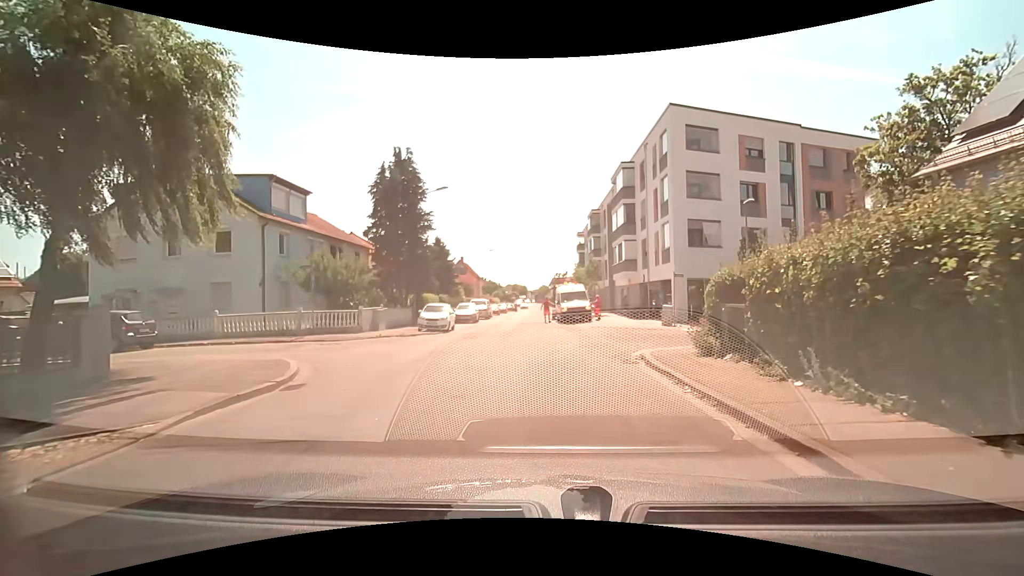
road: residential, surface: asphalt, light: Day
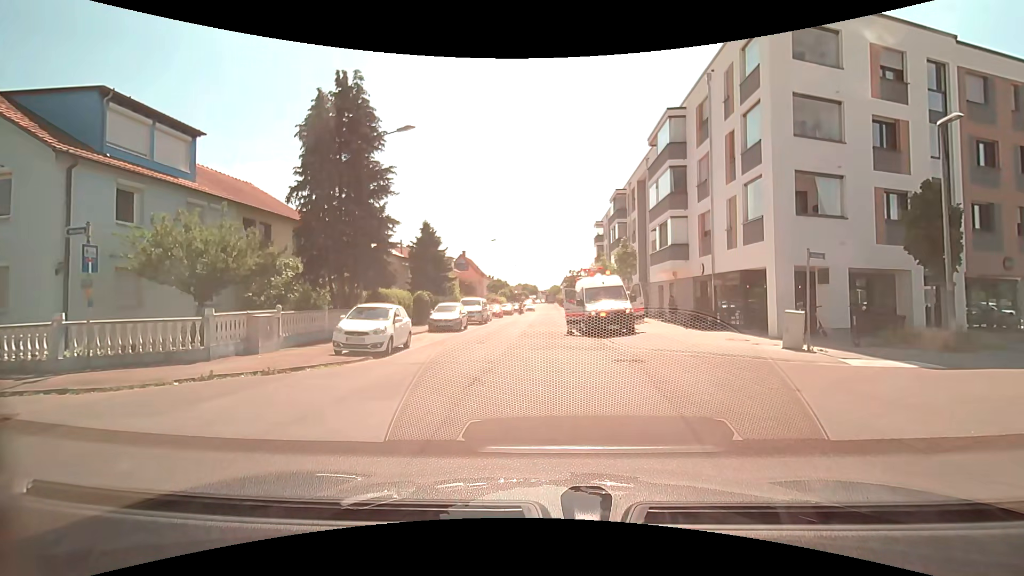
(-0.3, +11.5) m; -2°
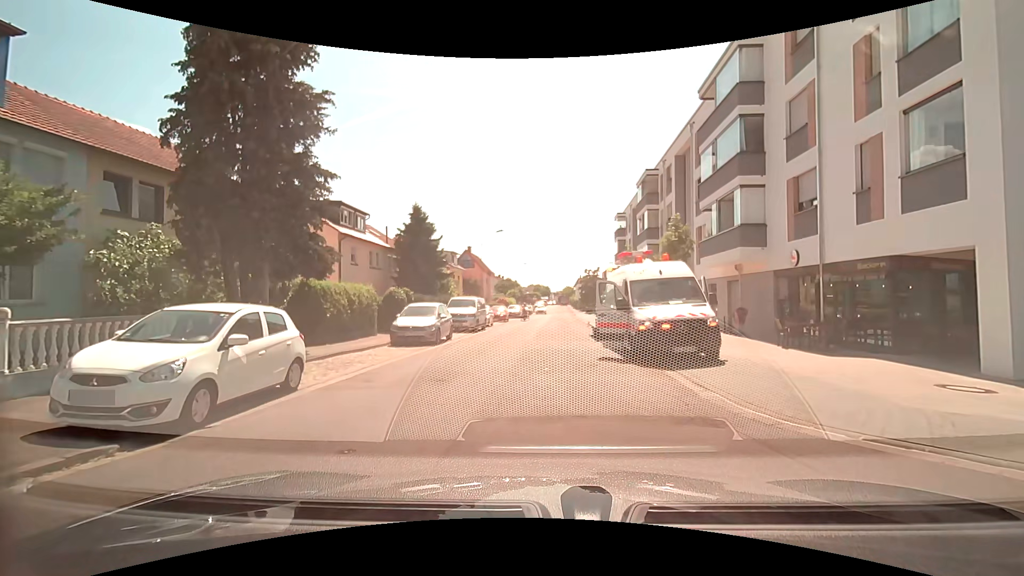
(0.0, +8.7) m; -2°
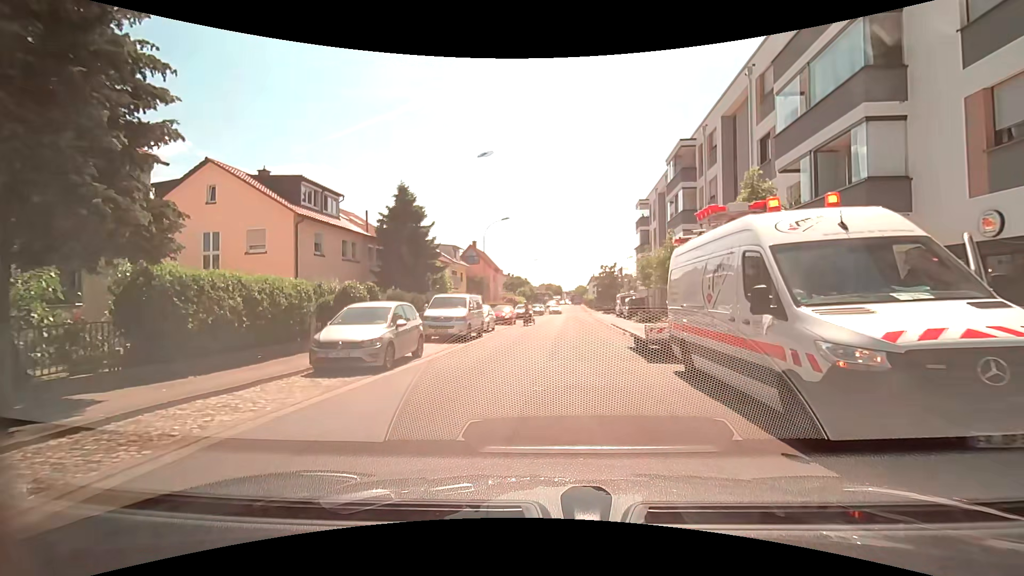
(0.0, +7.4) m; -2°
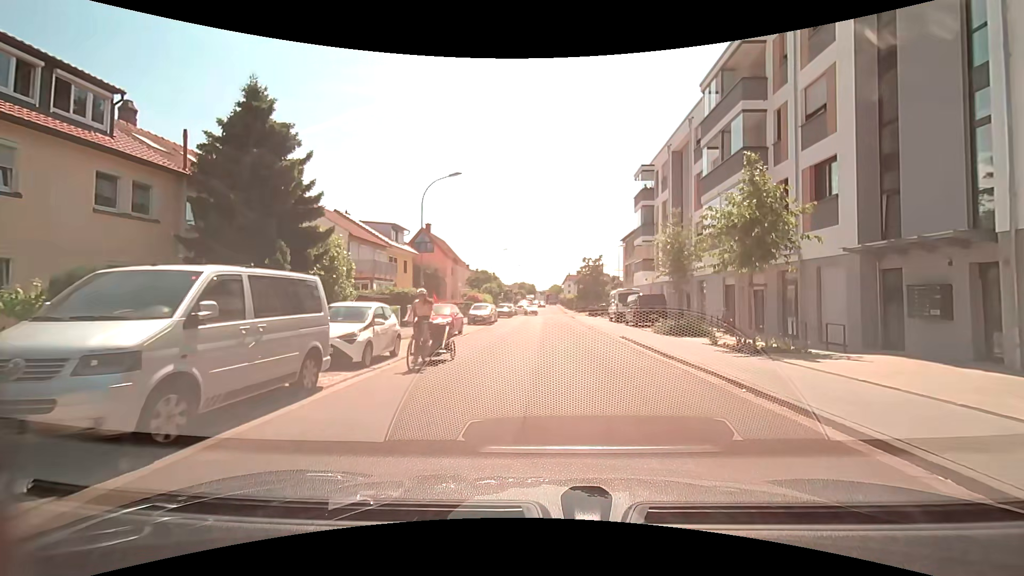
(+0.7, +15.2) m; +4°
(0, +10) (+1, +20) (+1, +30) (+2, +40) (+2, +50) (+2, +60) (+2, +70) (+2, +80) (+2, +90) (+2, +100) m
